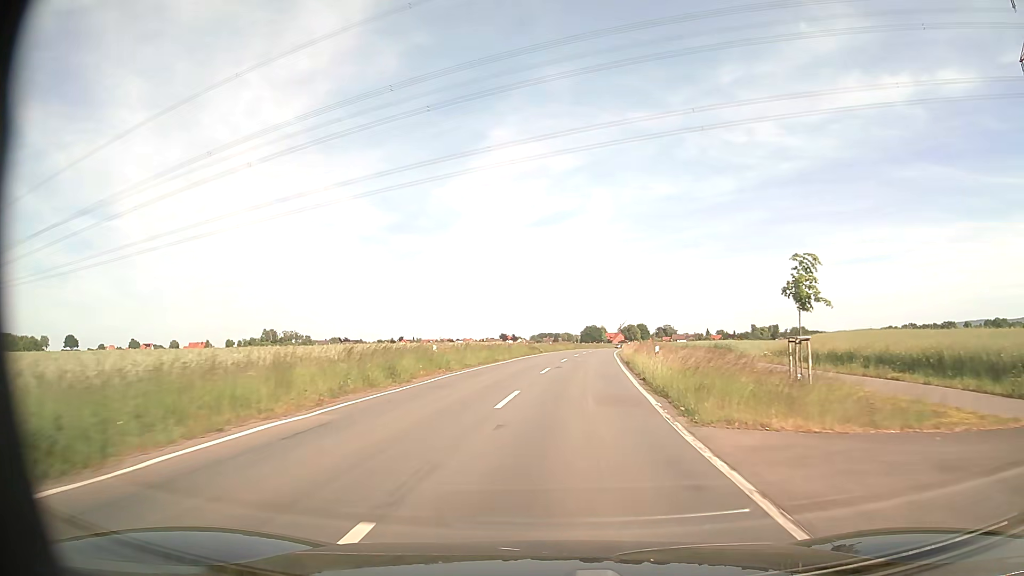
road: secondary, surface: asphalt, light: Day
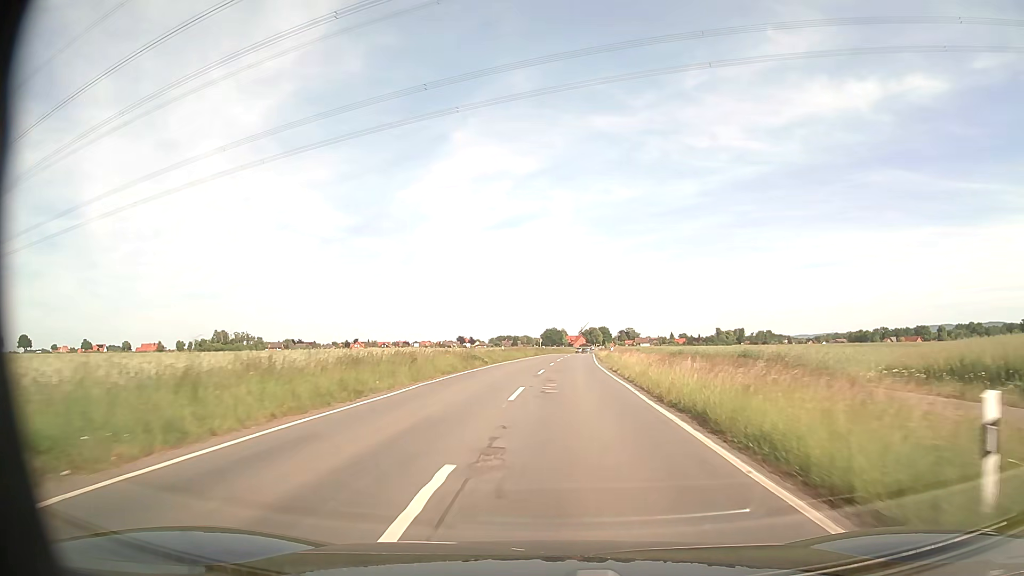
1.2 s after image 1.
(+0.6, +21.2) m; +4°
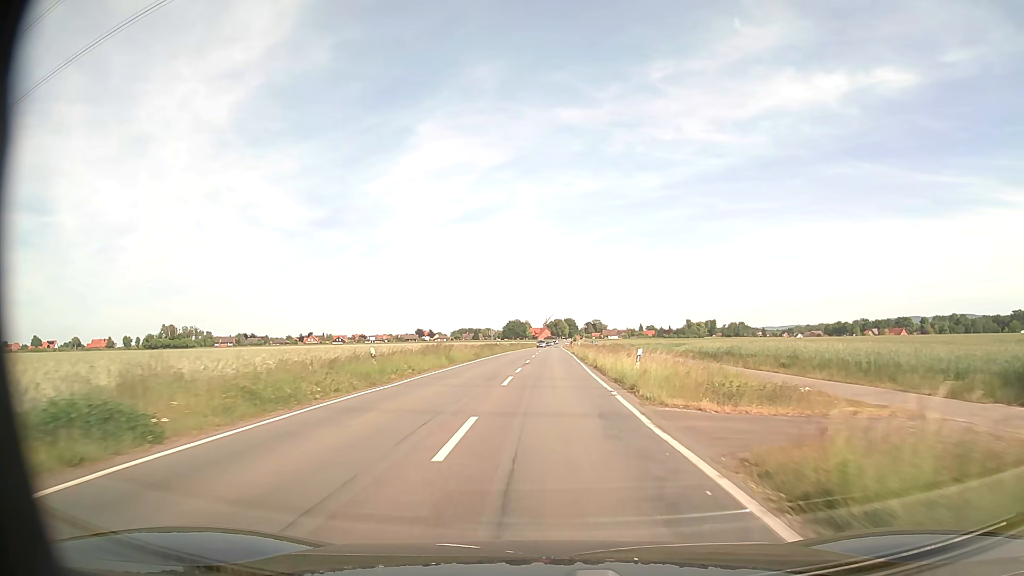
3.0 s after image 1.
(+0.9, +32.1) m; +3°
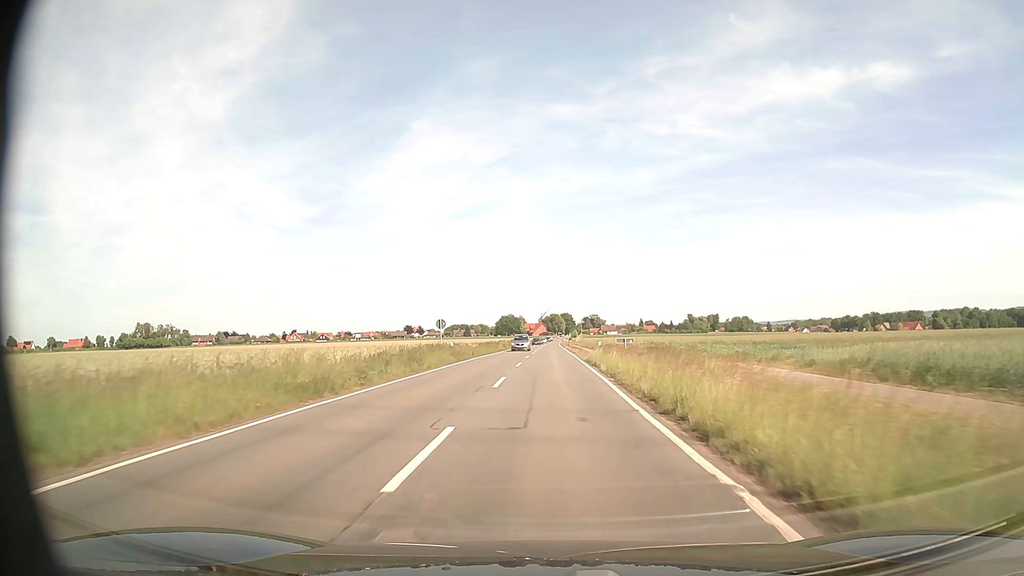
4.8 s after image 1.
(+0.2, +32.0) m; 0°
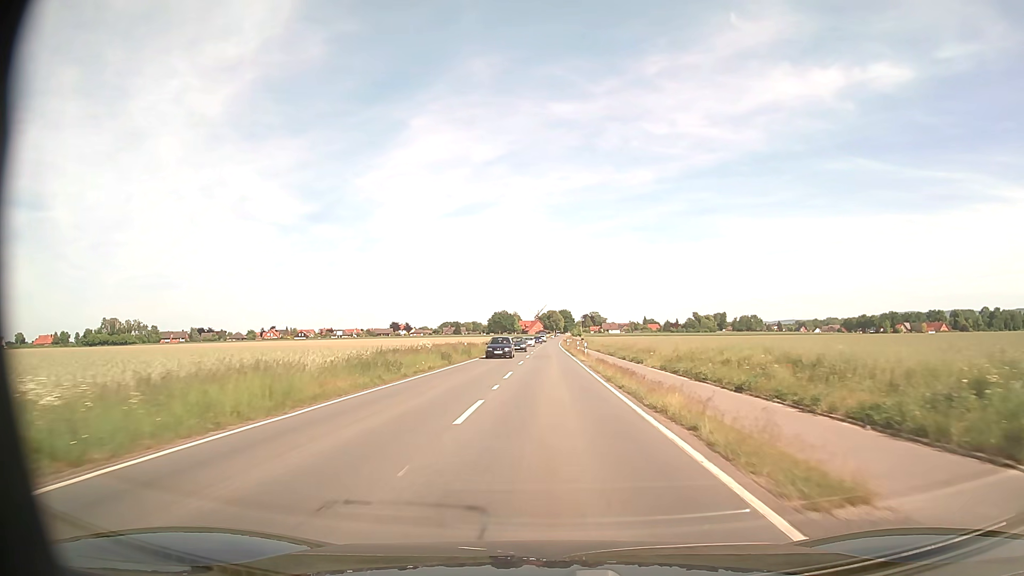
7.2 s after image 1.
(+0.1, +42.4) m; 0°
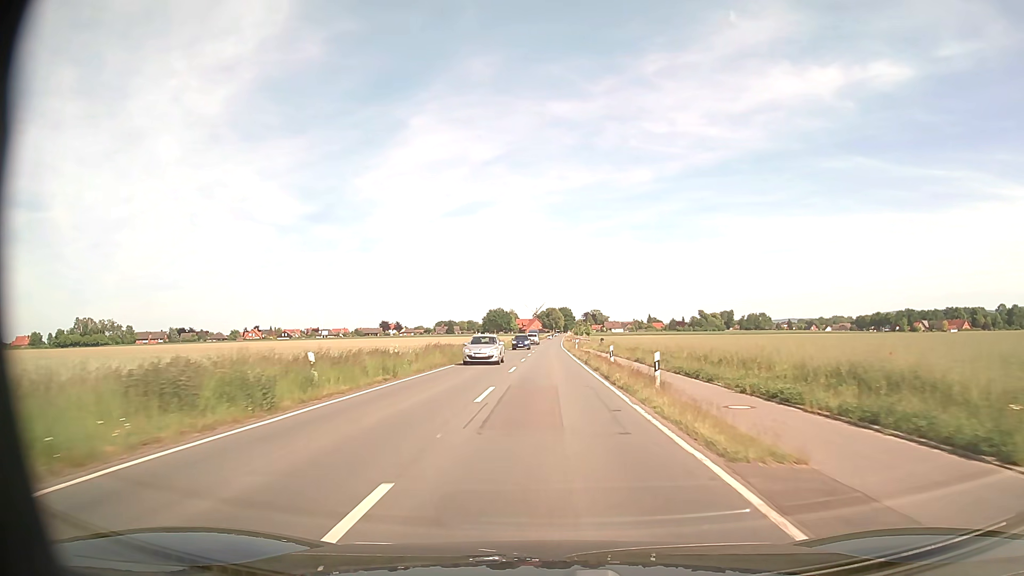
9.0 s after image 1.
(+0.1, +31.8) m; 0°
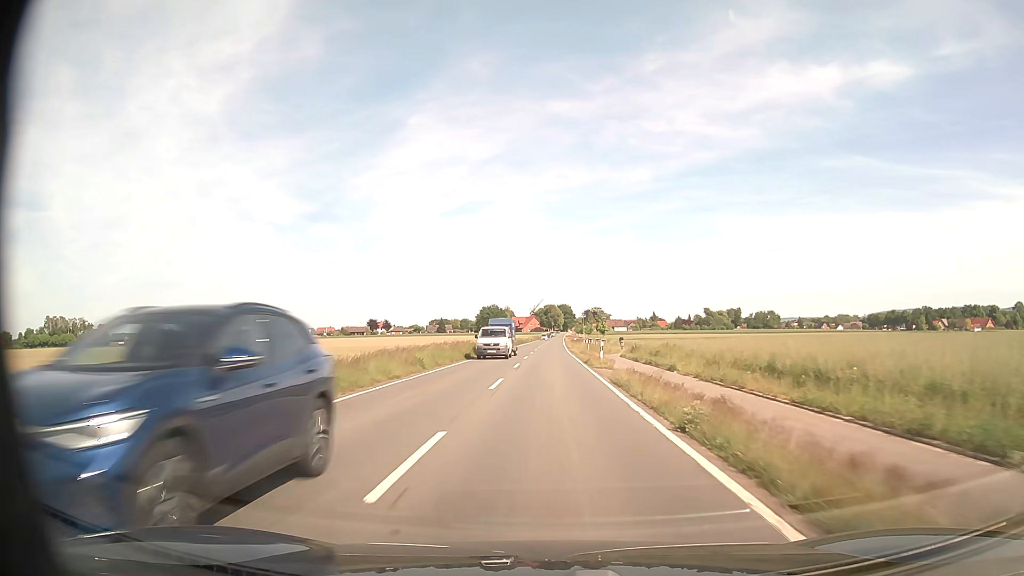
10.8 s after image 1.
(0.0, +31.9) m; 0°
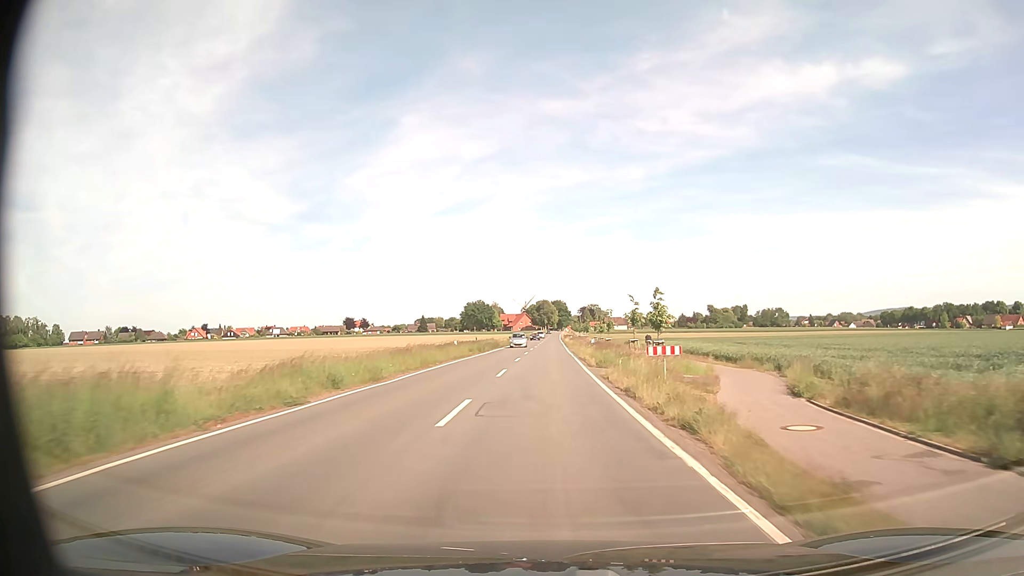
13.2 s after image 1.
(+0.3, +42.5) m; +1°
(0, +10) (0, +20) (0, +30) (0, +40) (0, +50) (0, +60) (0, +70) (0, +80) (0, +90) (+1, +100) m
